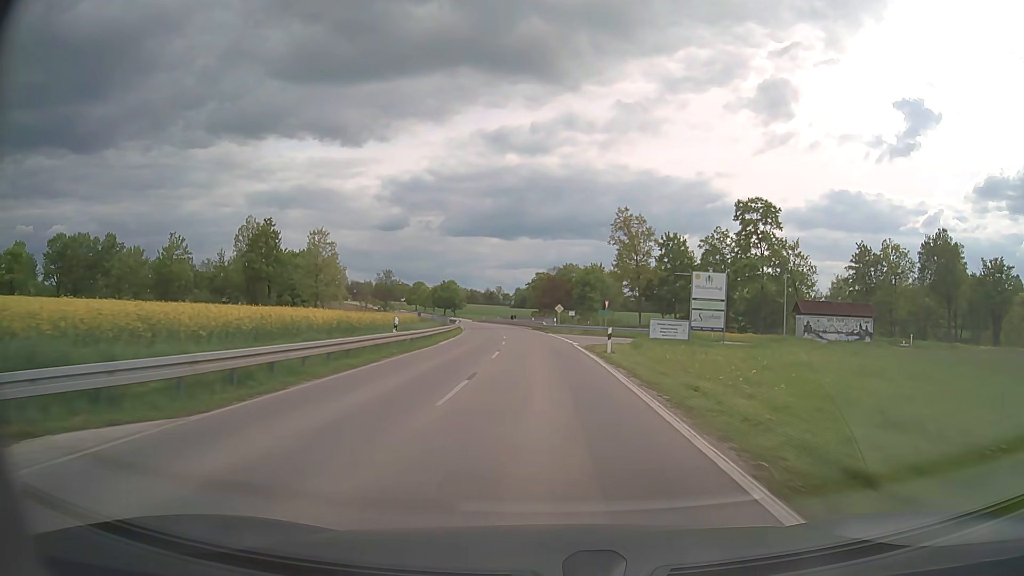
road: secondary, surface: asphalt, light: Day
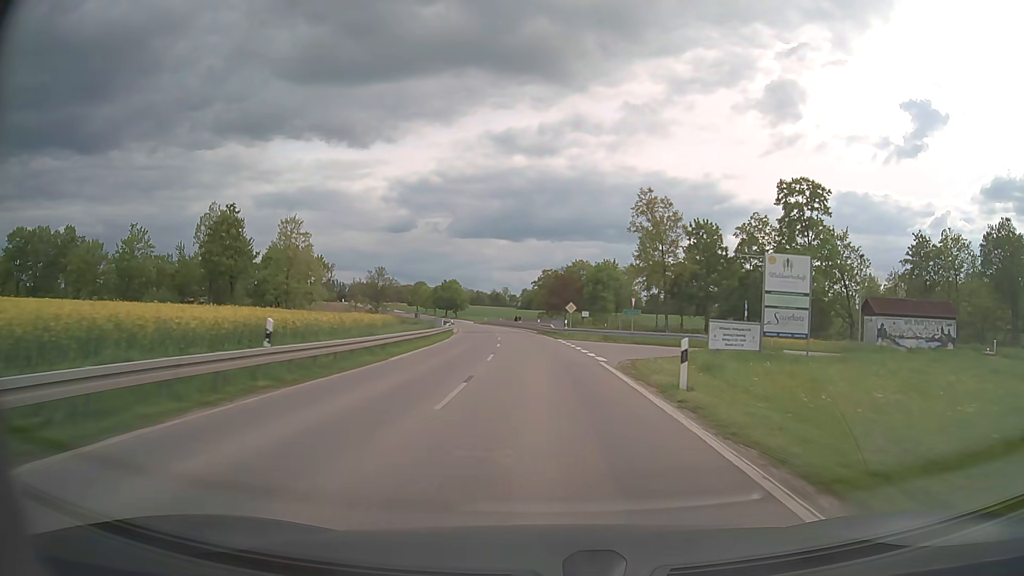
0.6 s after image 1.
(0.0, +12.7) m; -1°
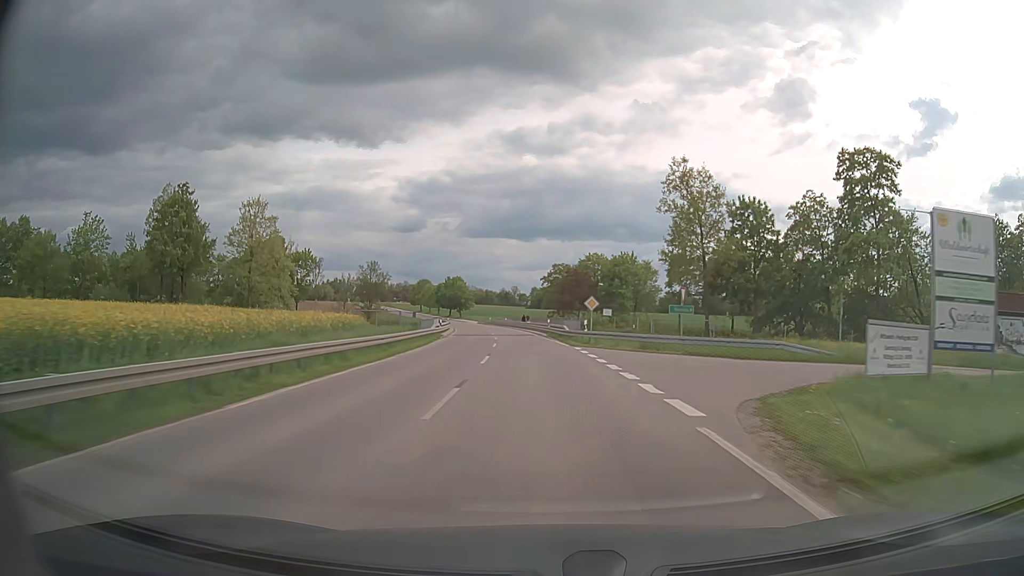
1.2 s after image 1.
(-0.1, +12.8) m; -1°
